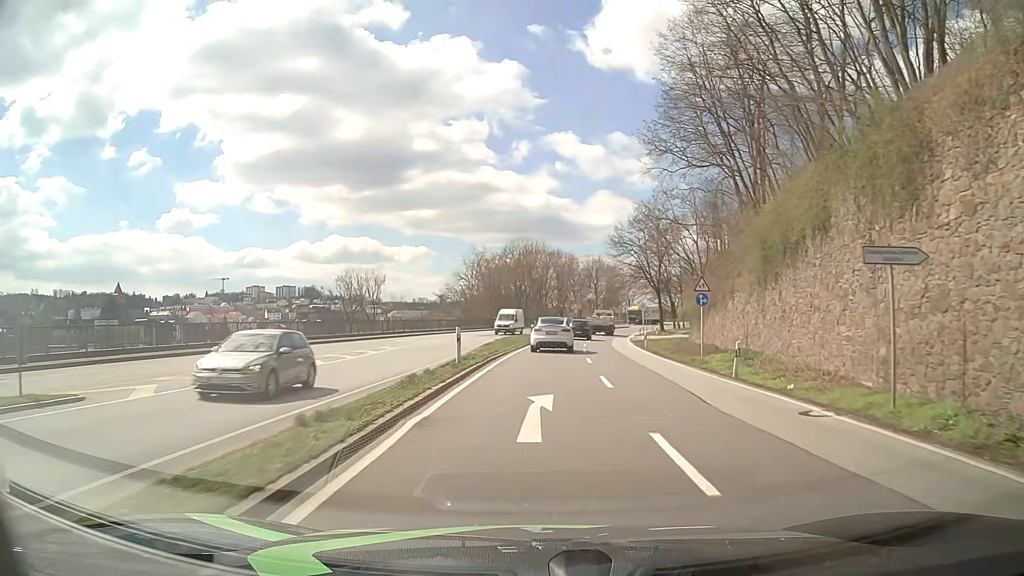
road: primary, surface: asphalt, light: Day
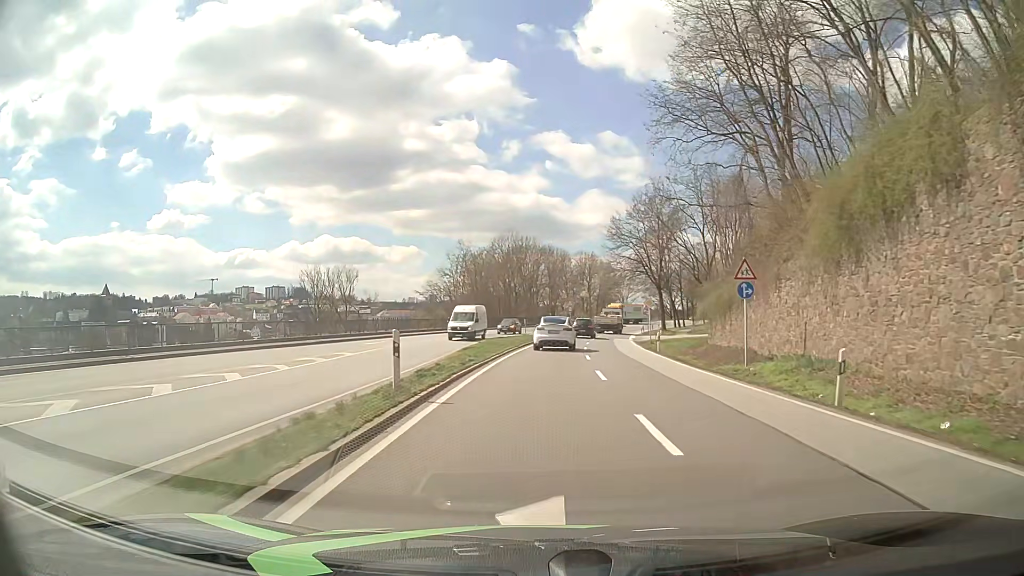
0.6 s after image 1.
(0.0, +7.5) m; +1°
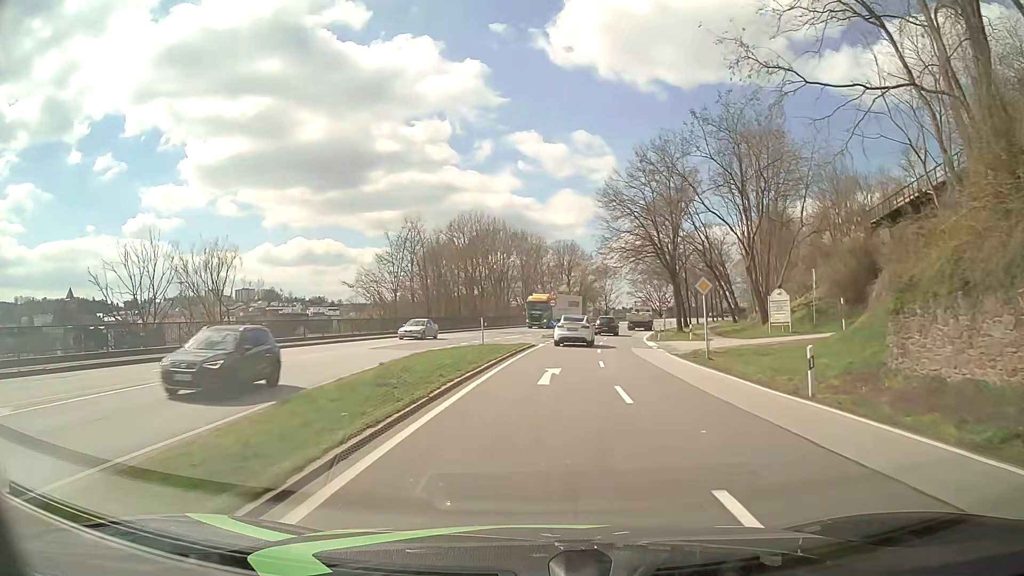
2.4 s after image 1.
(+0.4, +22.6) m; +2°
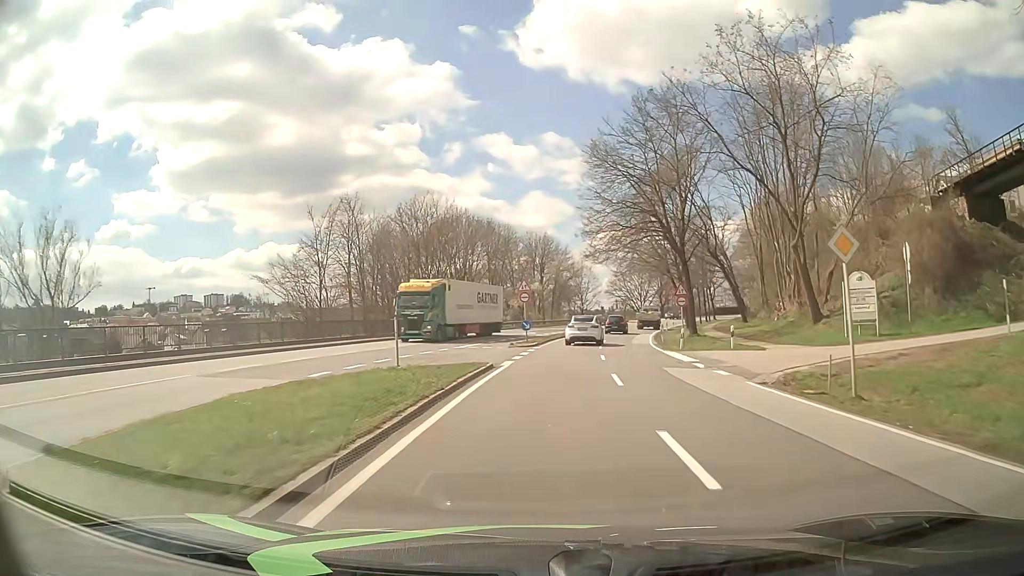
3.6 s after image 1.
(+0.4, +15.1) m; +3°
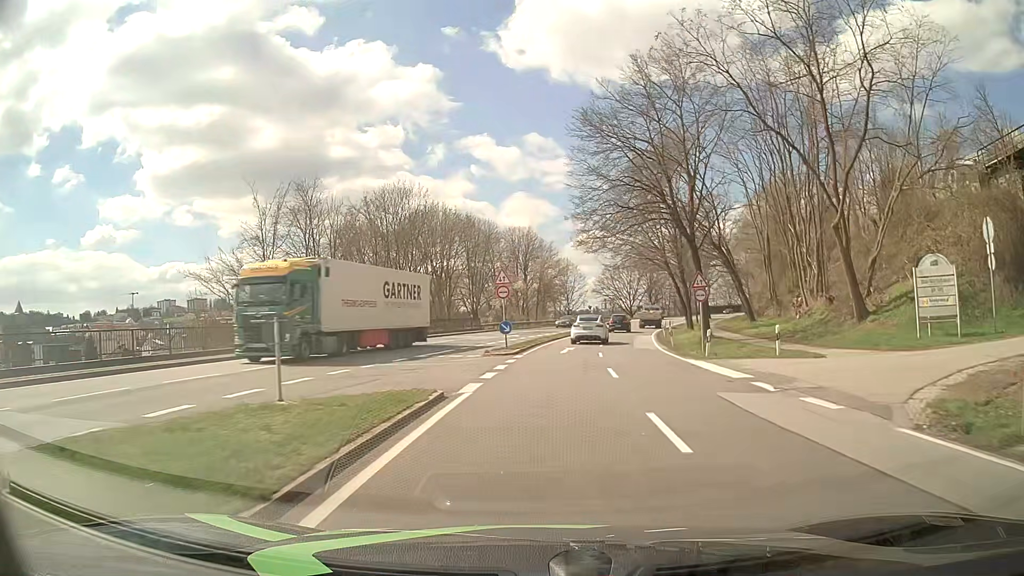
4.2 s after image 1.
(+0.1, +7.6) m; +2°
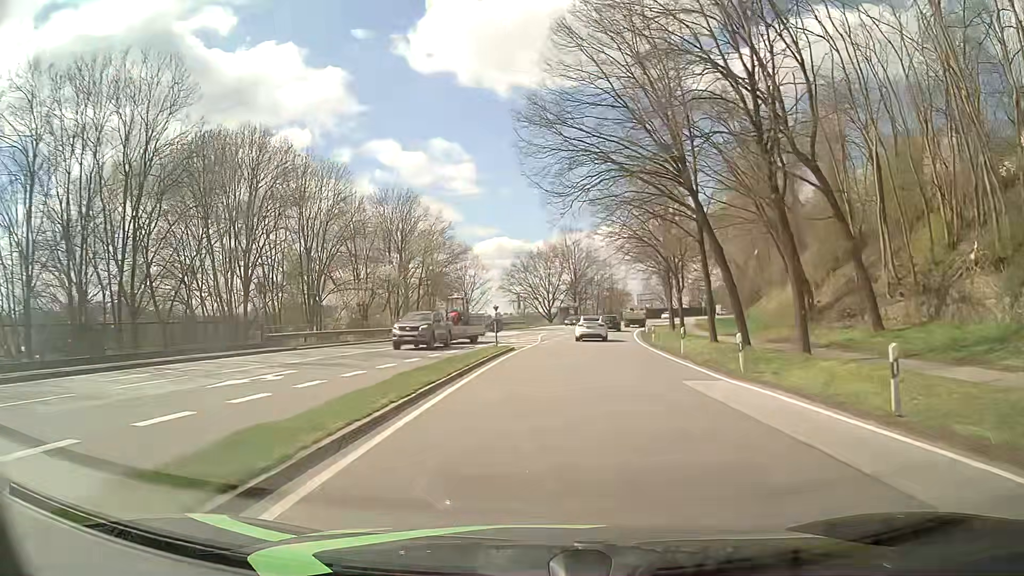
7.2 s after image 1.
(+2.3, +37.9) m; +8°
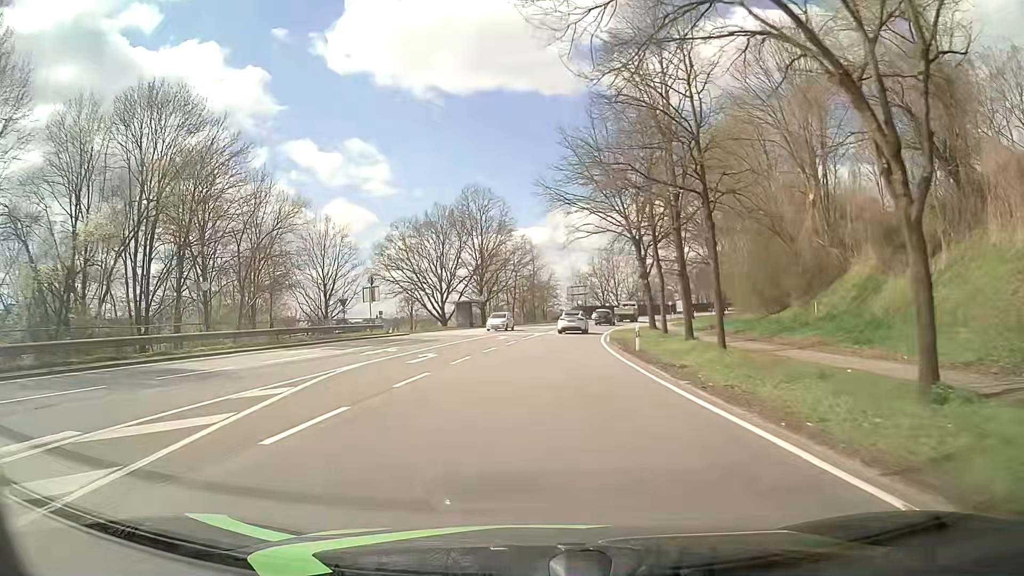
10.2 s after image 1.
(+3.4, +37.8) m; +7°
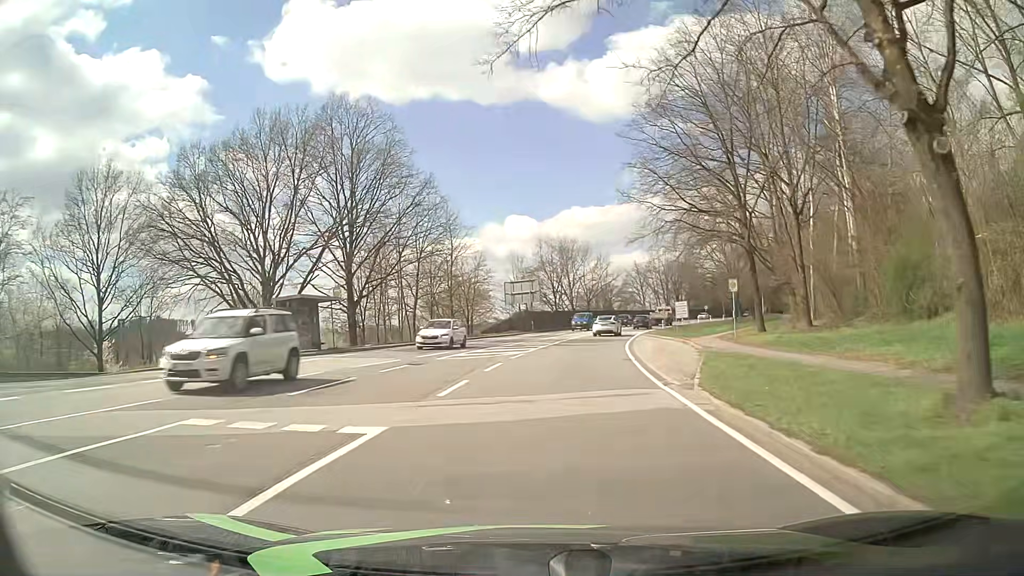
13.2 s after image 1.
(+2.0, +38.0) m; +5°
